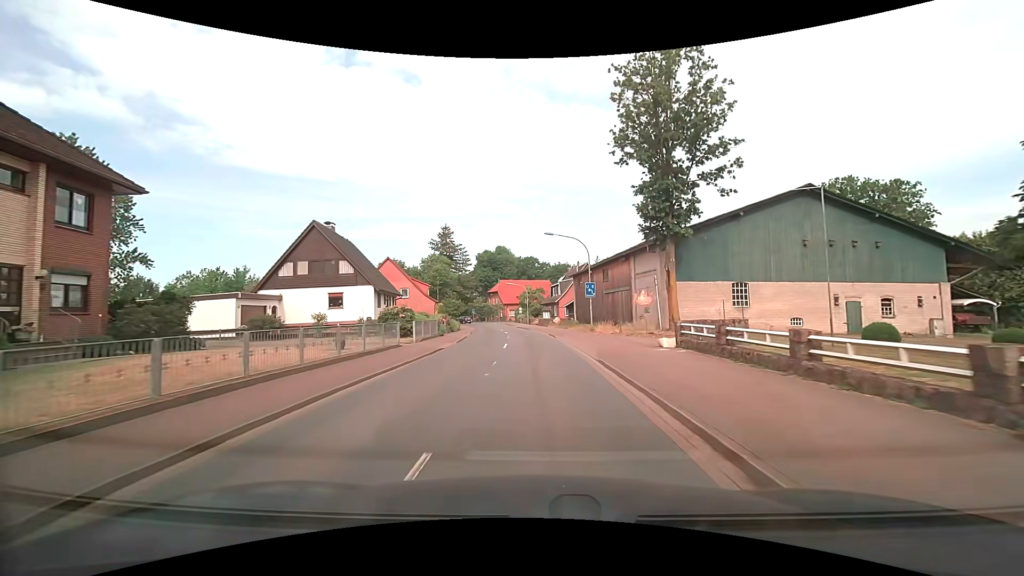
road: secondary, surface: asphalt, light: Day
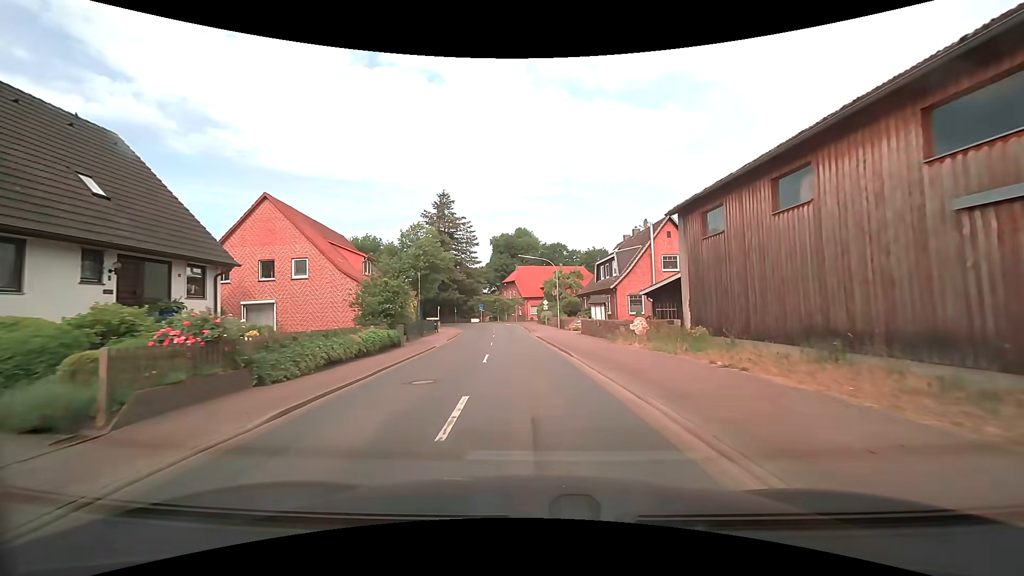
(-0.7, +32.5) m; -3°
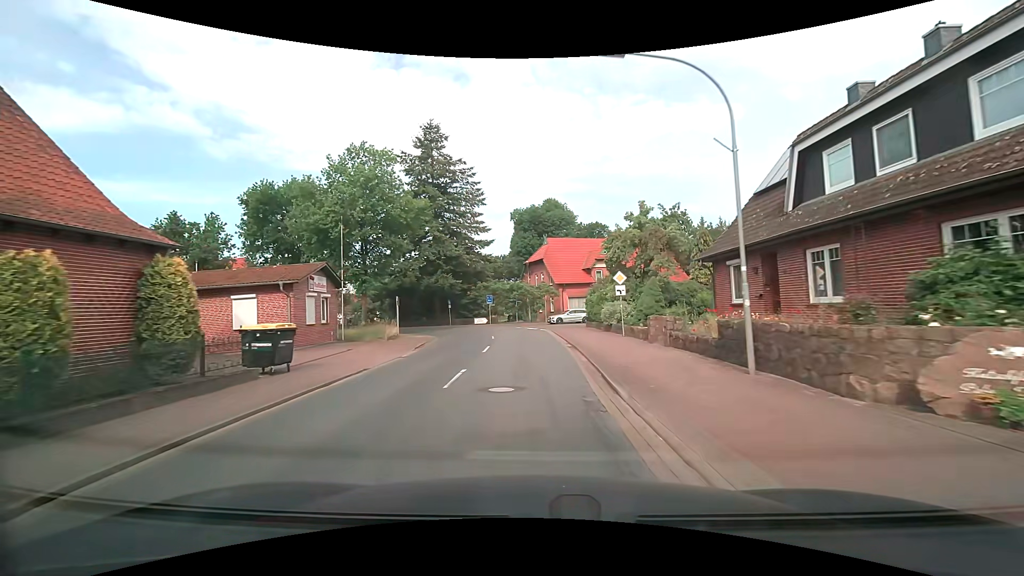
(-1.1, +32.3) m; -3°
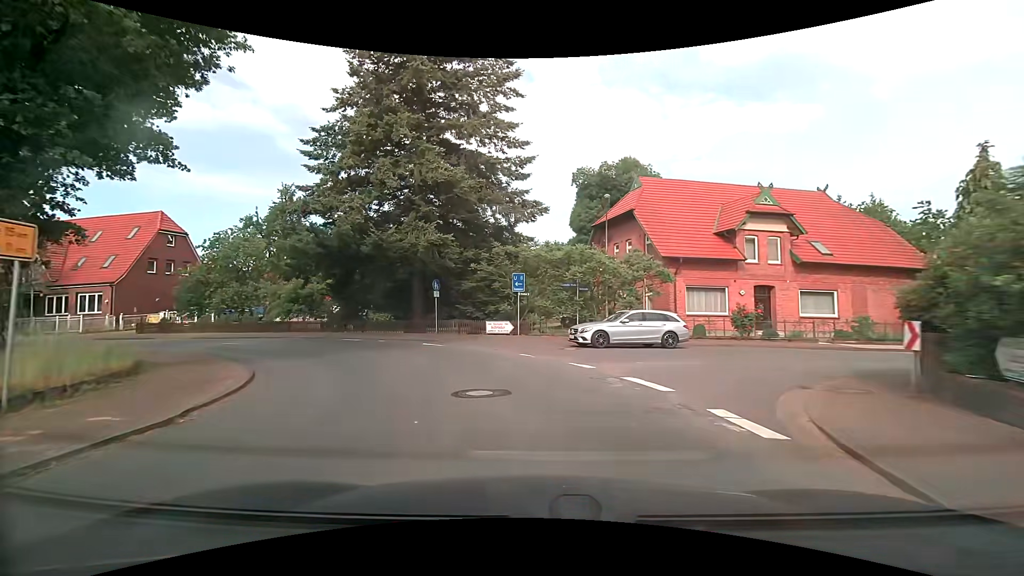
(-1.1, +29.0) m; -7°
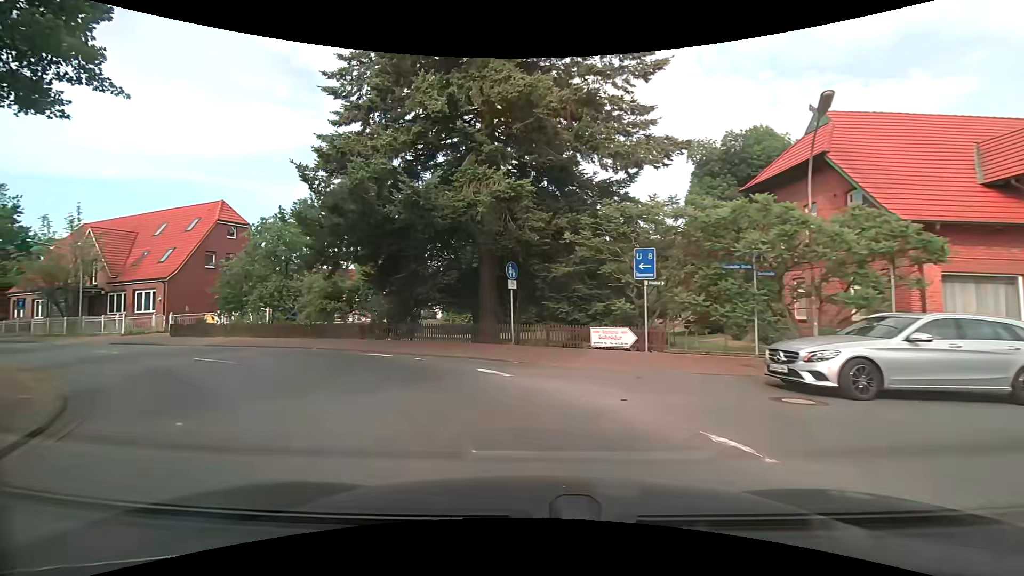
(-0.7, +9.3) m; -10°
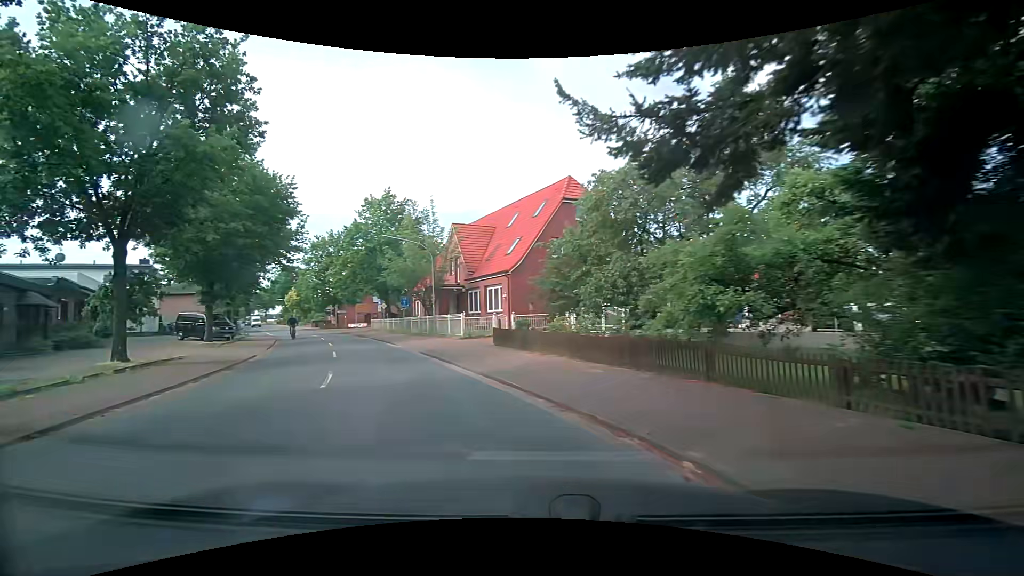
(-4.4, +13.7) m; -40°
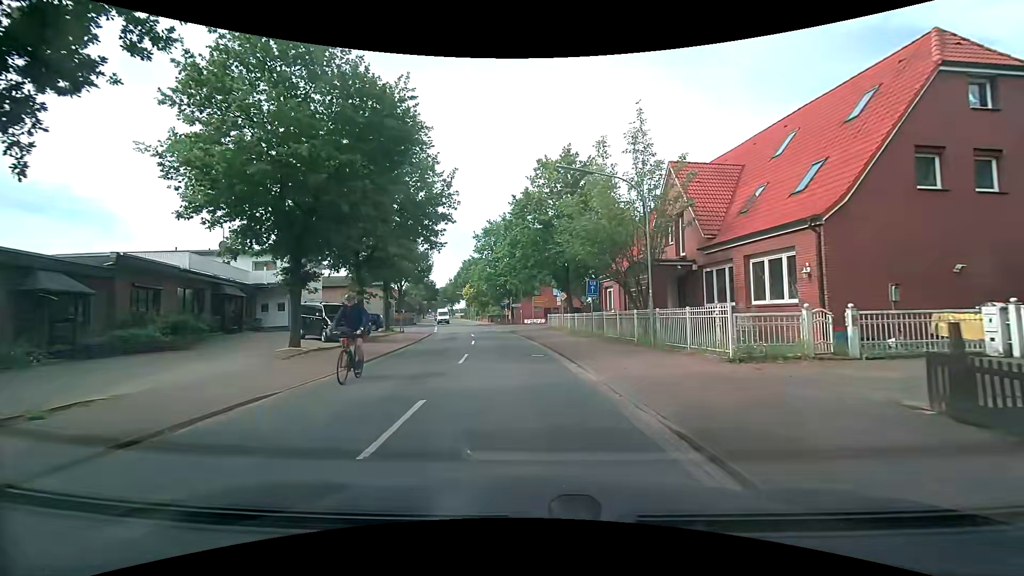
(-3.7, +14.0) m; -23°
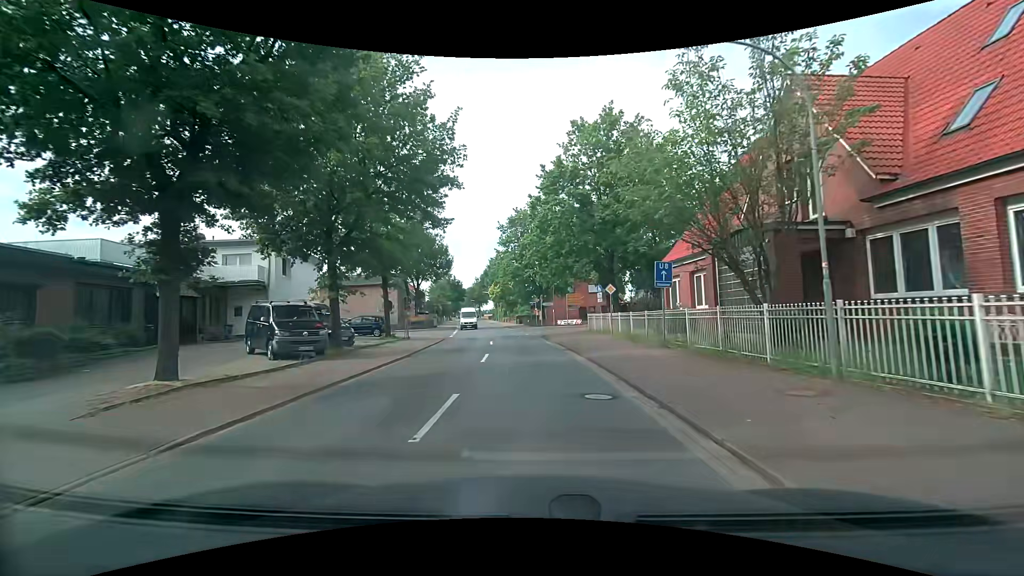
(-0.2, +8.4) m; -3°
(0, +10) (-1, +20) (-1, +30) (-1, +40) (+5, +48) (+14, +51) (+24, +53) (+34, +56) (+44, +58) (+53, +60) m
